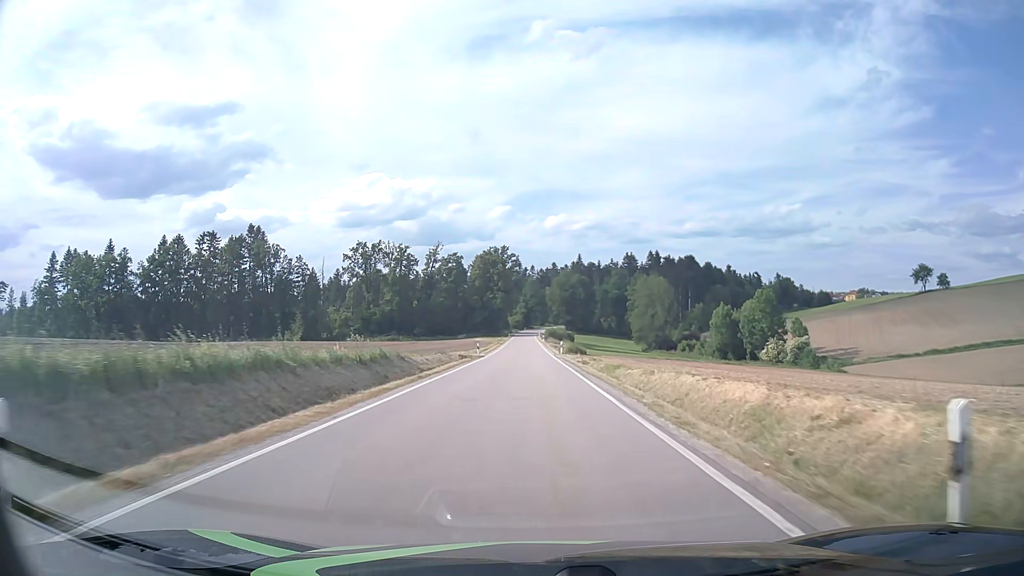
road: tertiary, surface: asphalt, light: Day
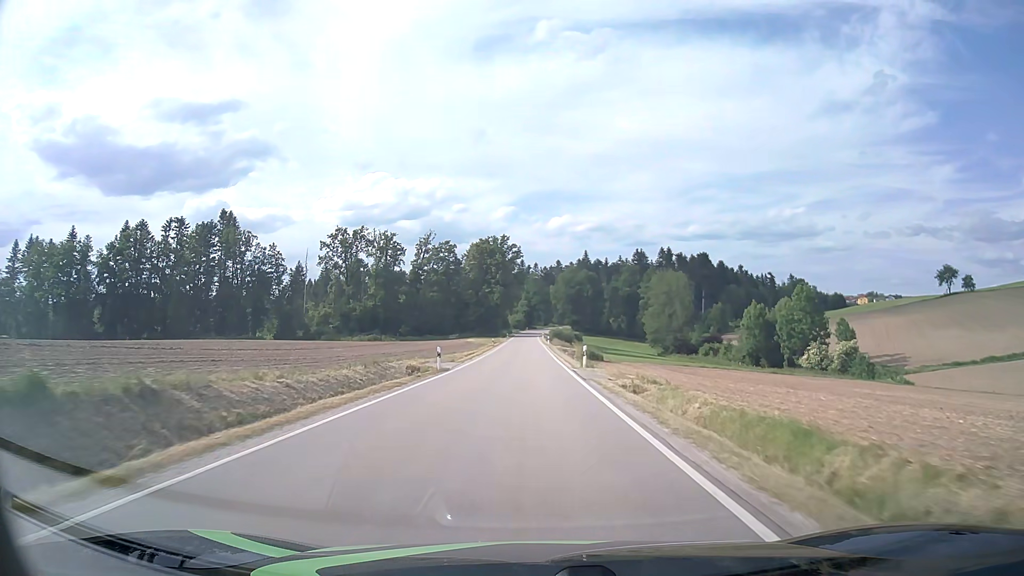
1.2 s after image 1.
(-0.1, +22.2) m; 0°
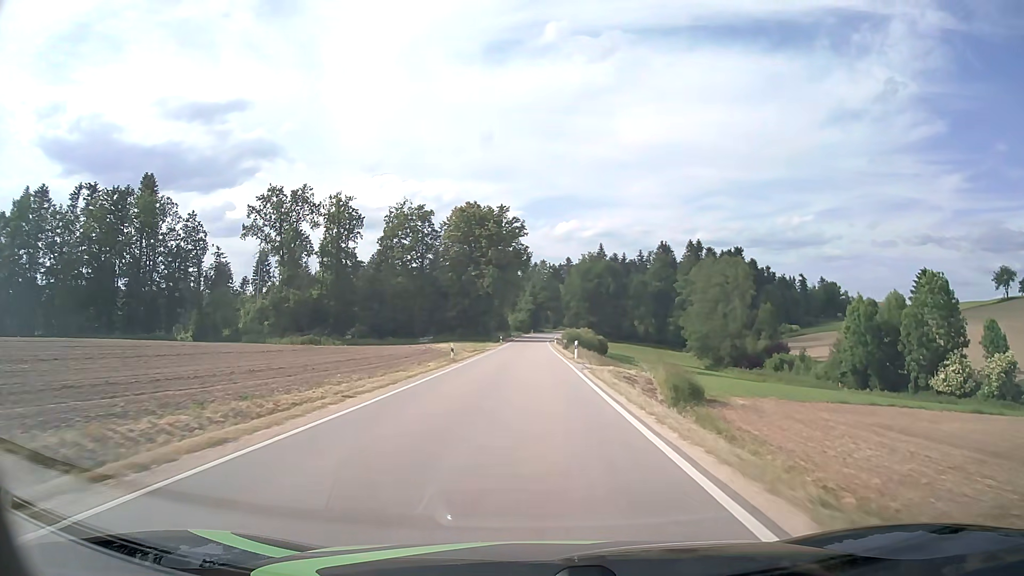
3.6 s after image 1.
(-0.3, +45.6) m; -1°
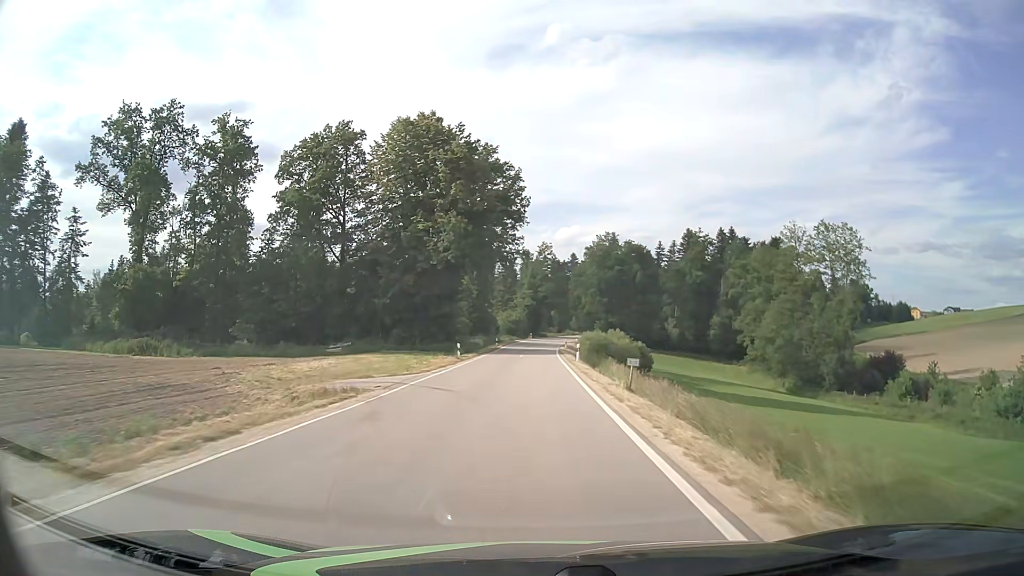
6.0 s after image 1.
(+0.2, +46.1) m; 0°
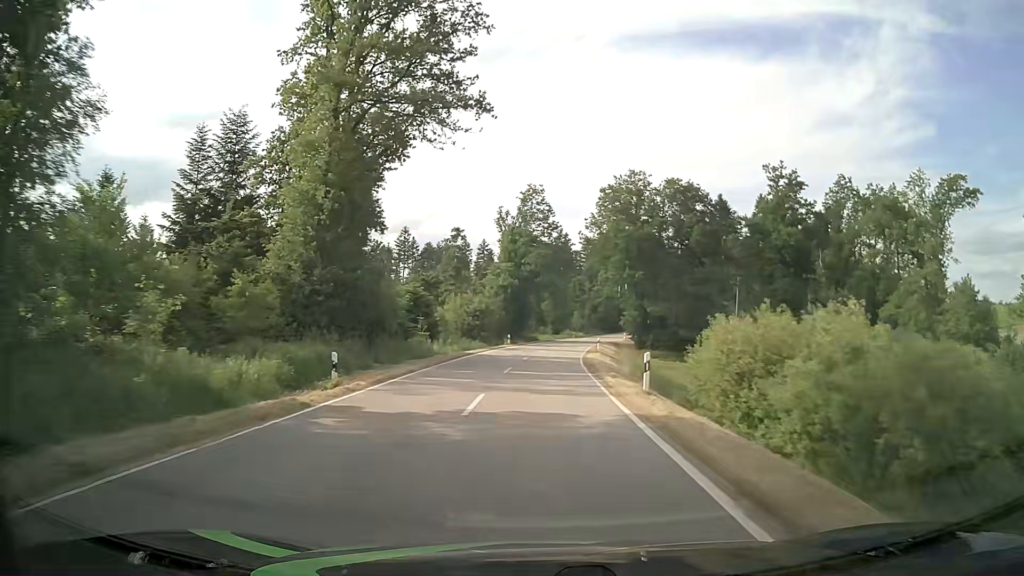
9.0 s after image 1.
(+0.3, +56.7) m; +1°
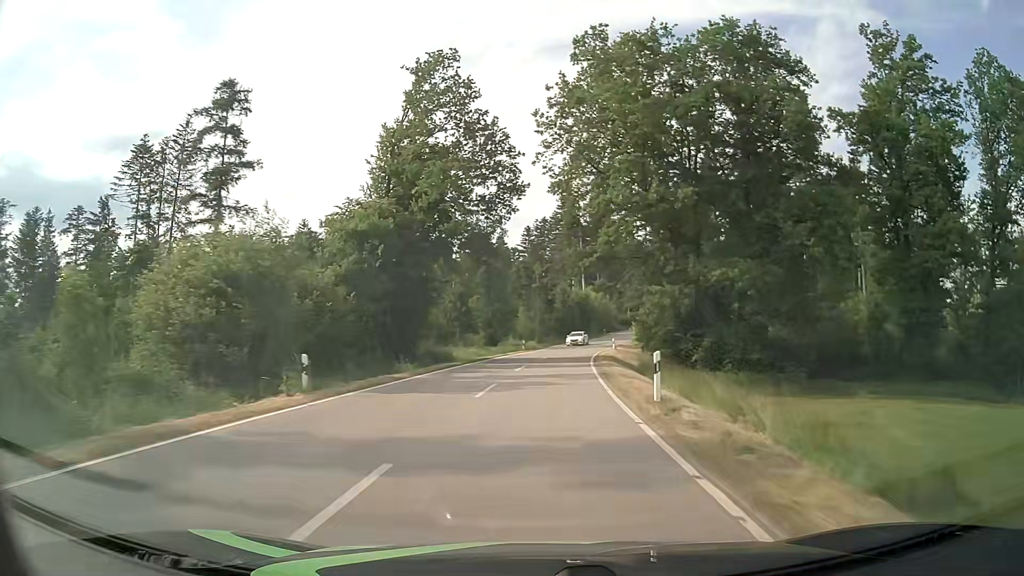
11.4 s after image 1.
(+1.3, +44.3) m; +5°
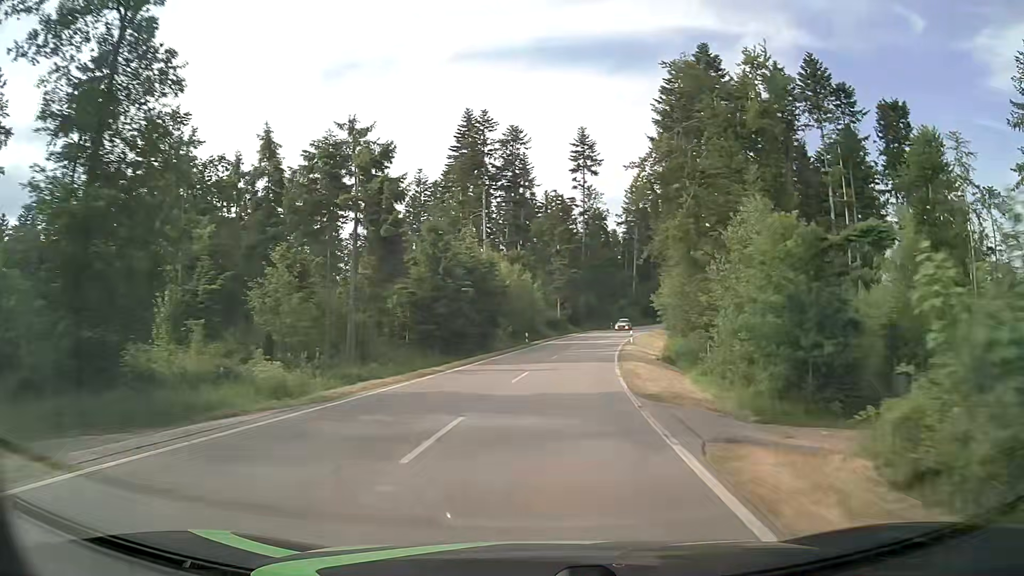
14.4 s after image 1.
(+3.7, +55.1) m; +8°
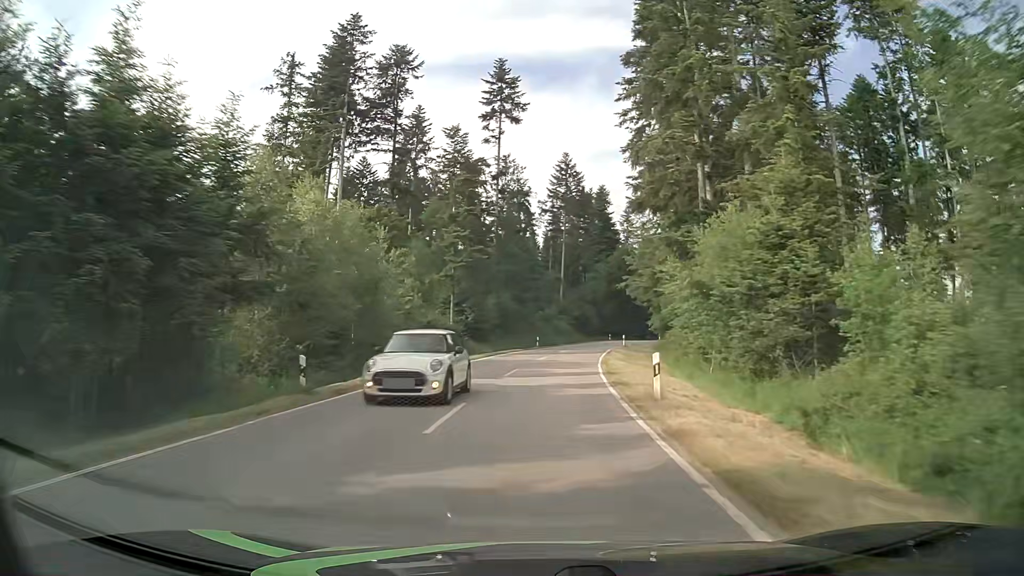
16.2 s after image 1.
(+2.4, +33.5) m; +8°
(0, +10) (0, +20) (+1, +30) (+2, +40) (+4, +50) (+5, +60) (+7, +69) (+10, +79) (+12, +89) (+15, +98) m
